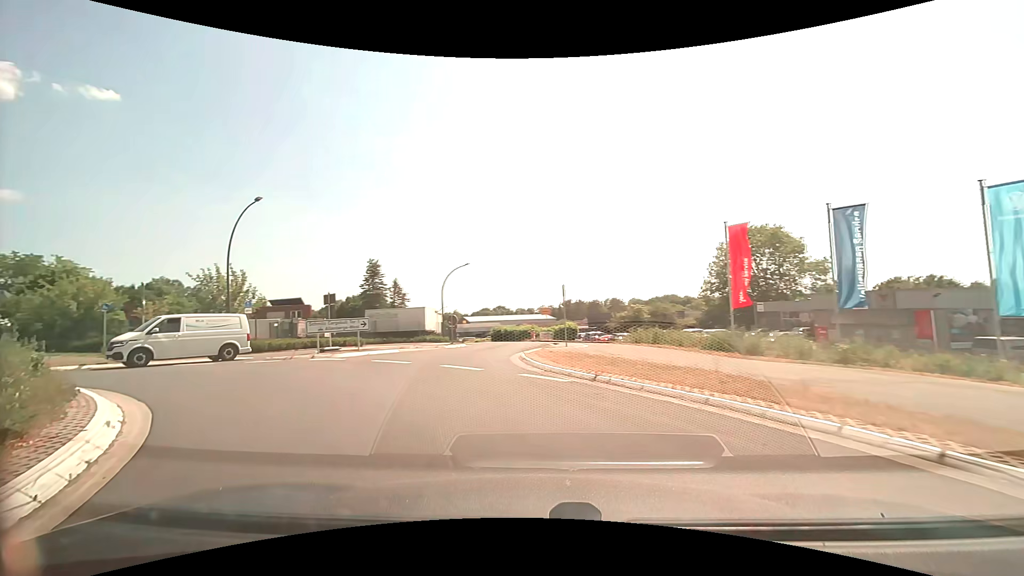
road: secondary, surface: asphalt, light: Day
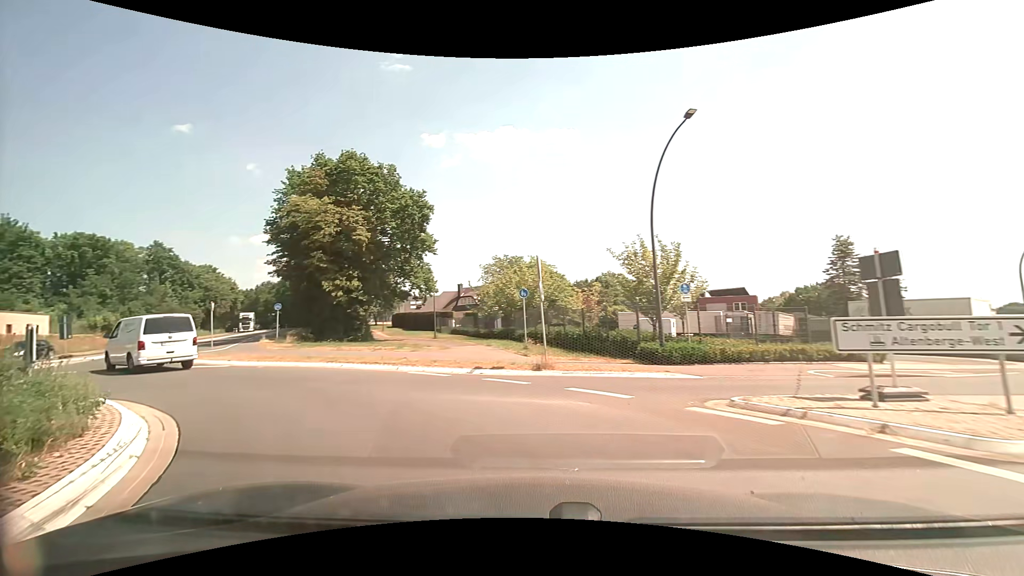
(-4.8, +11.1) m; -47°
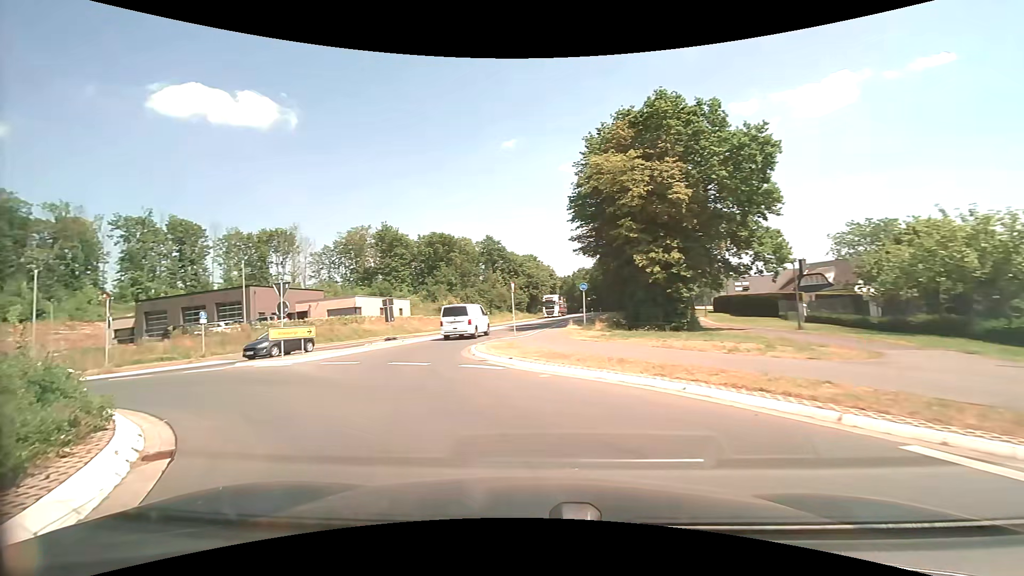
(-2.7, +8.8) m; -34°
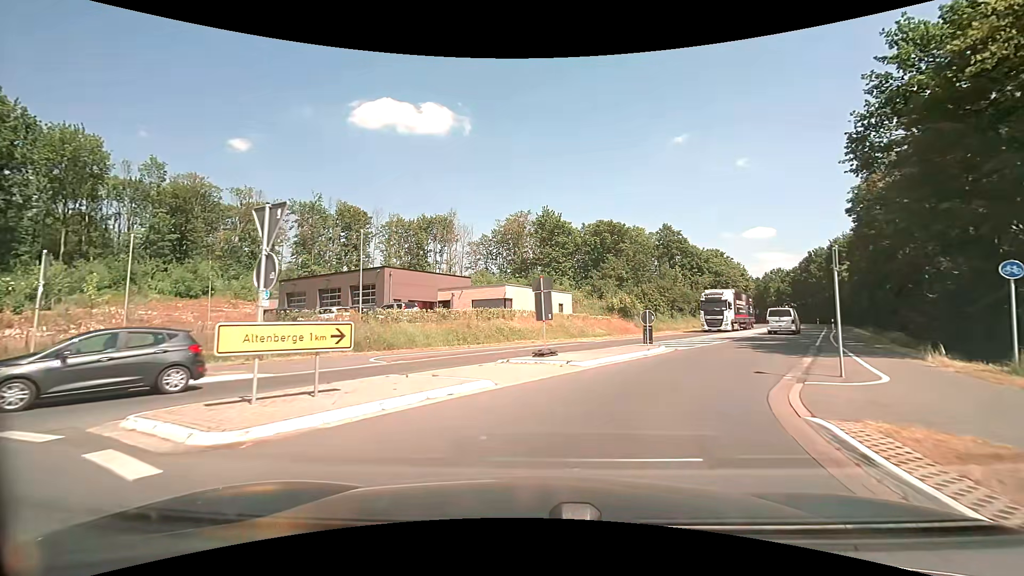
(-3.5, +14.3) m; -19°
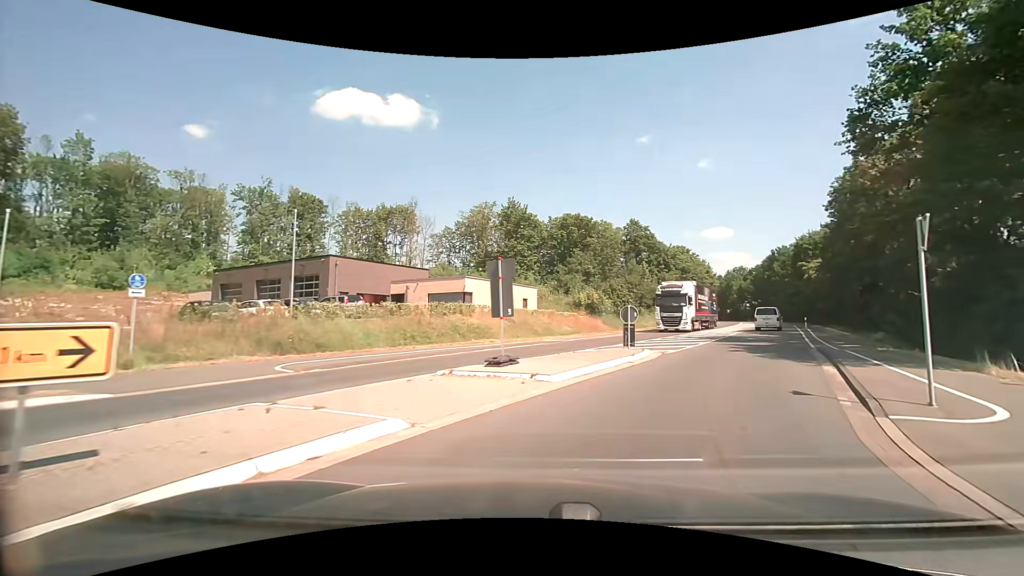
(+0.1, +4.0) m; +4°
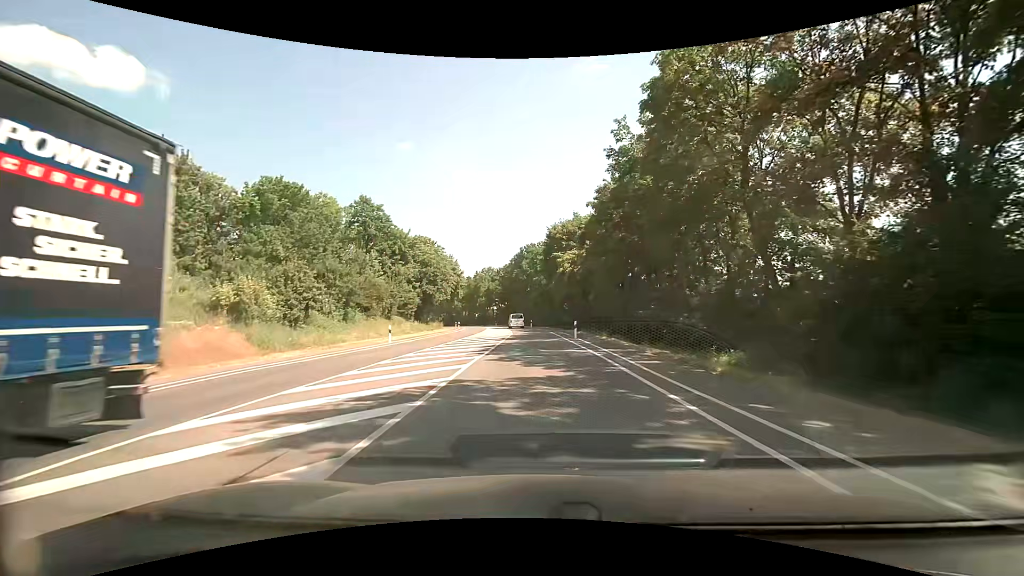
(+8.4, +22.6) m; +28°
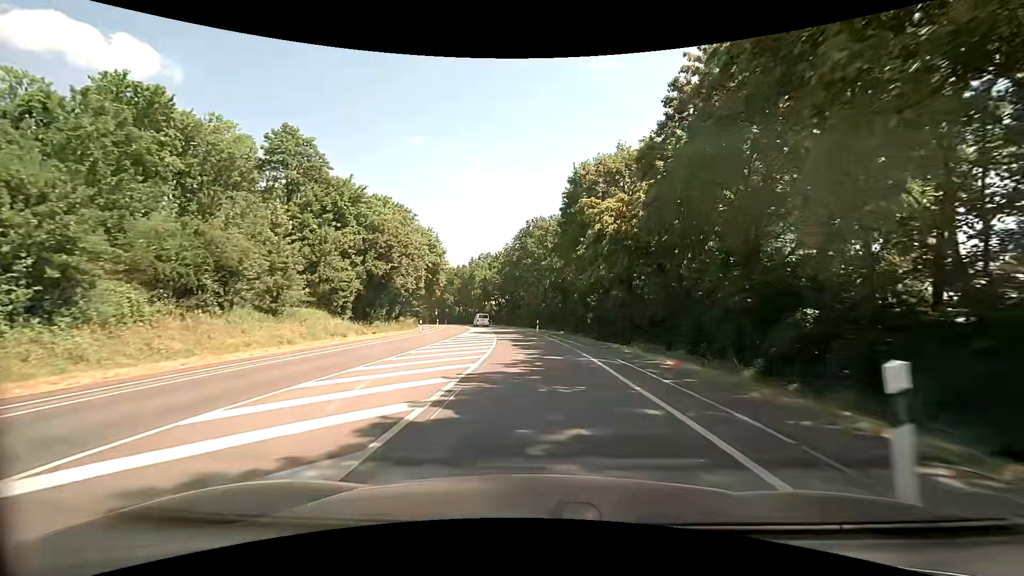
(-0.3, +27.4) m; -1°
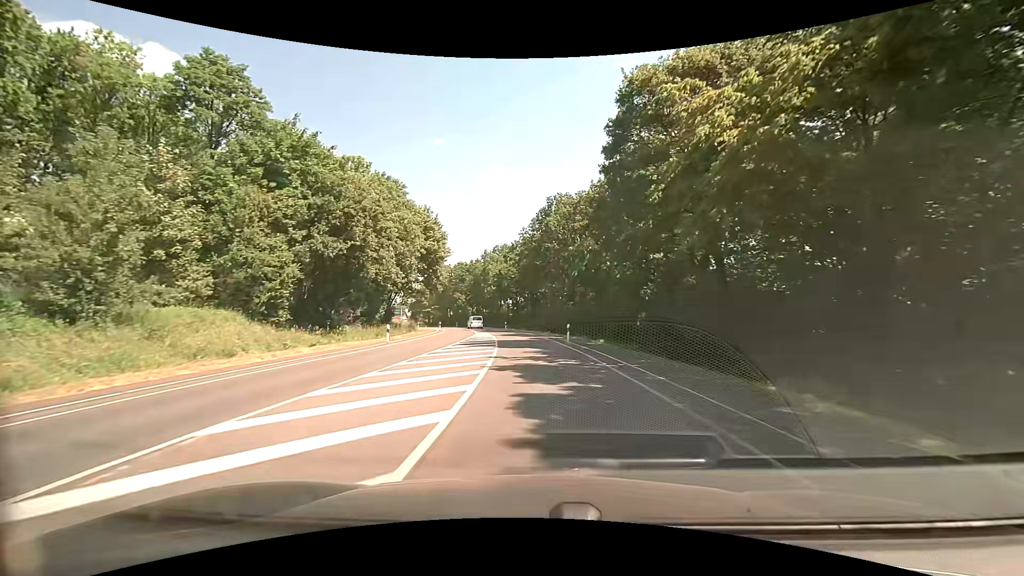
(-0.3, +15.8) m; -3°
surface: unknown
(0, +10) (0, +20) (-1, +30) (-2, +40) (-3, +50) (-5, +60) (-7, +70) (-9, +79) (-12, +89) (-15, +98) m
